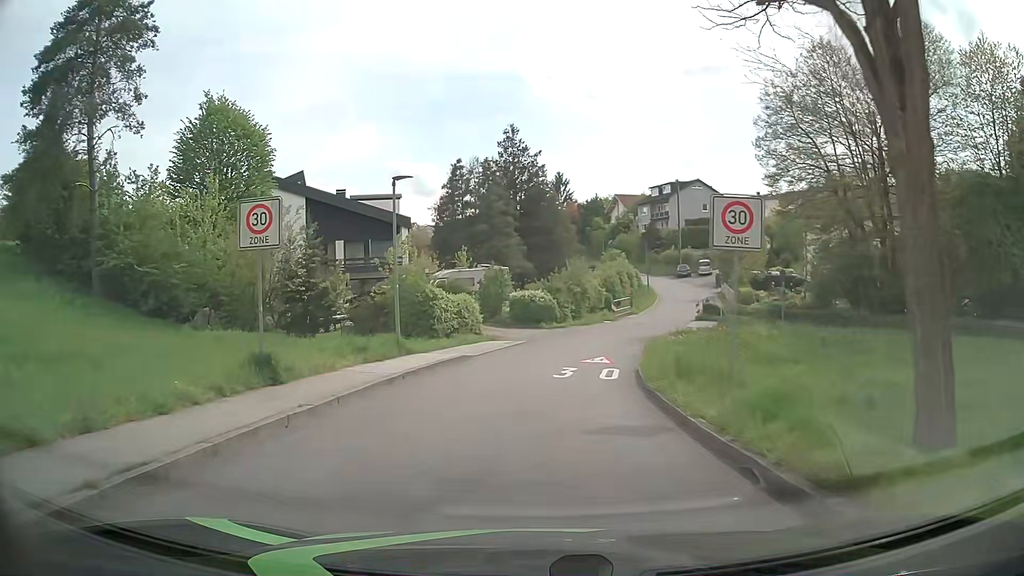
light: Day
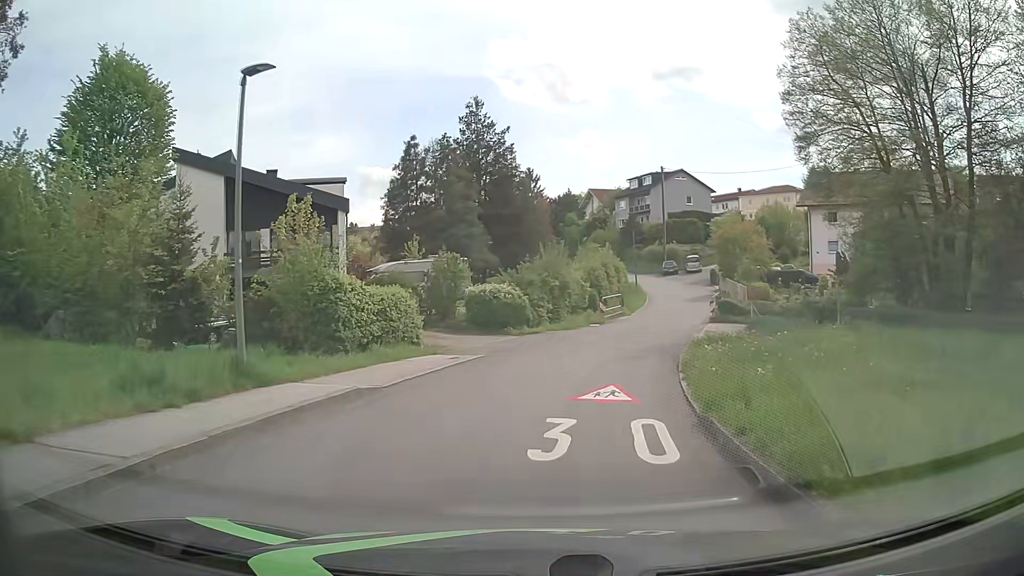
(+0.1, +9.2) m; +3°
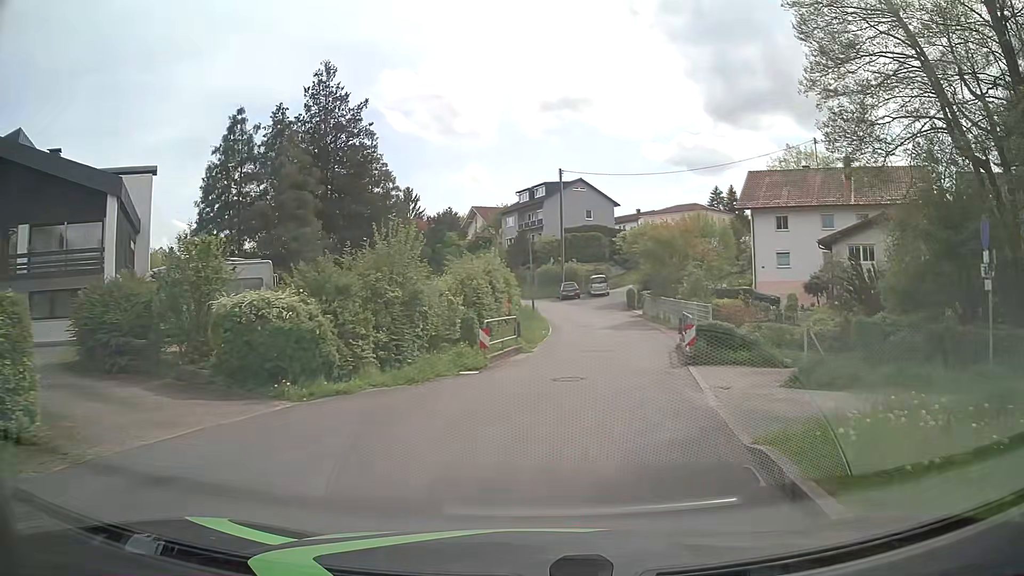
(+1.0, +14.0) m; +9°
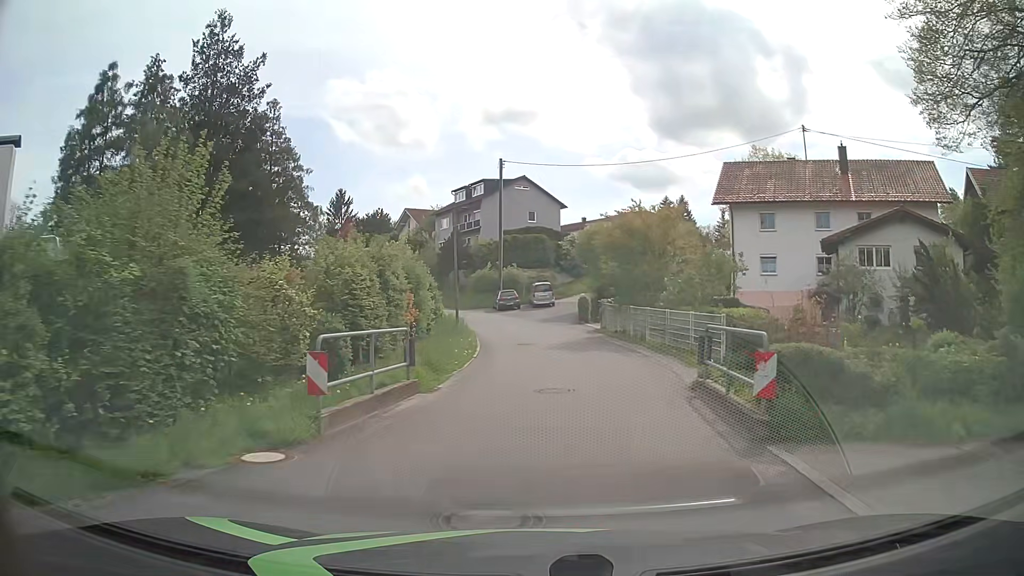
(+0.5, +9.0) m; +5°
